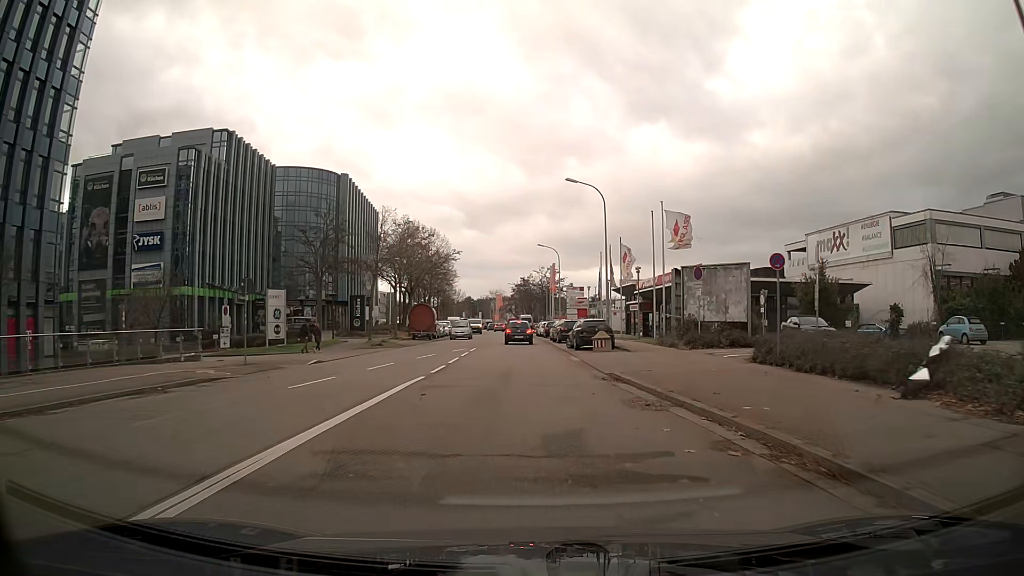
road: tertiary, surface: asphalt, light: Day
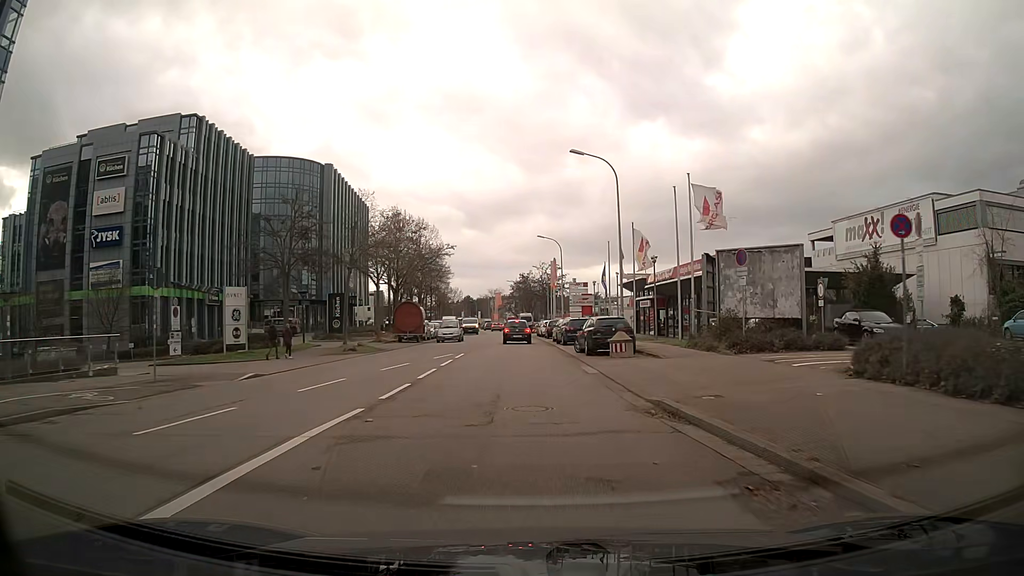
(0.0, +6.3) m; 0°
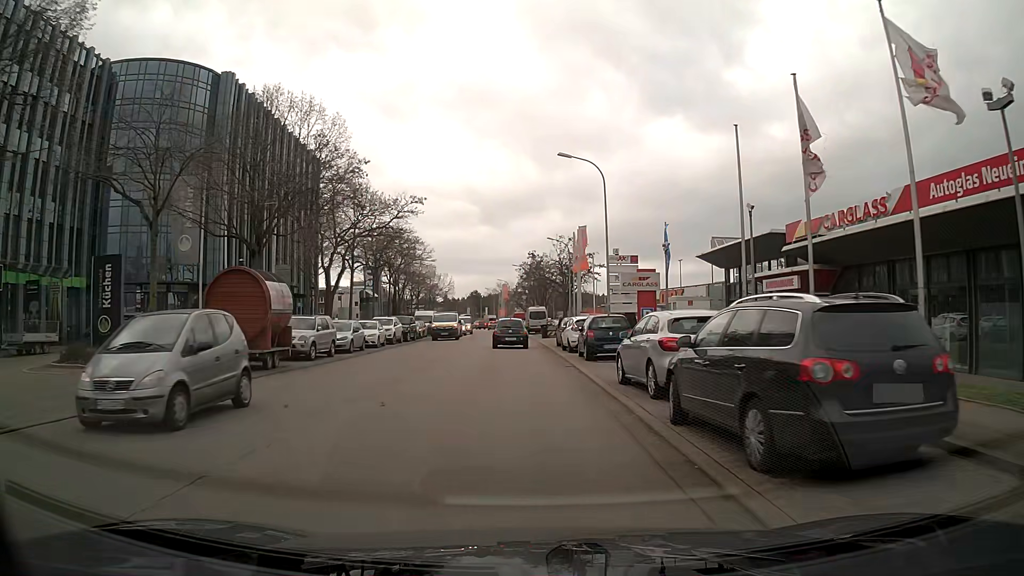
(-0.3, +31.0) m; -2°
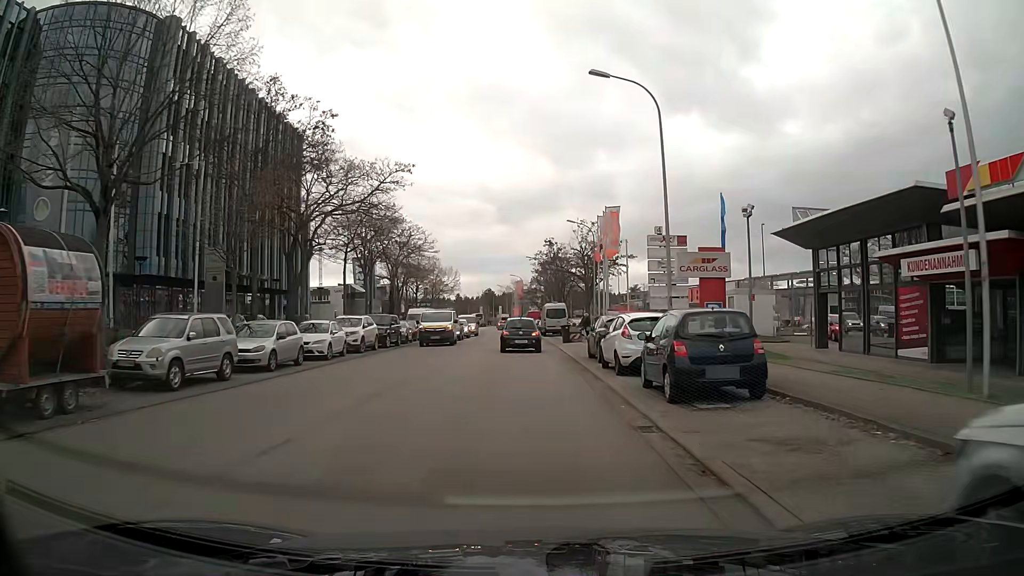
(-0.1, +11.2) m; -1°
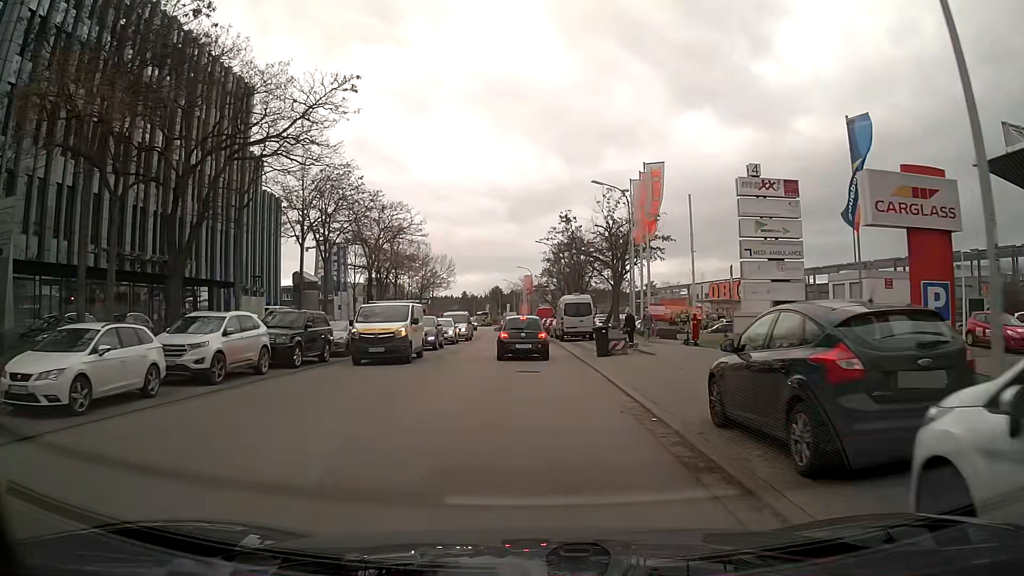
(-0.1, +15.3) m; -1°
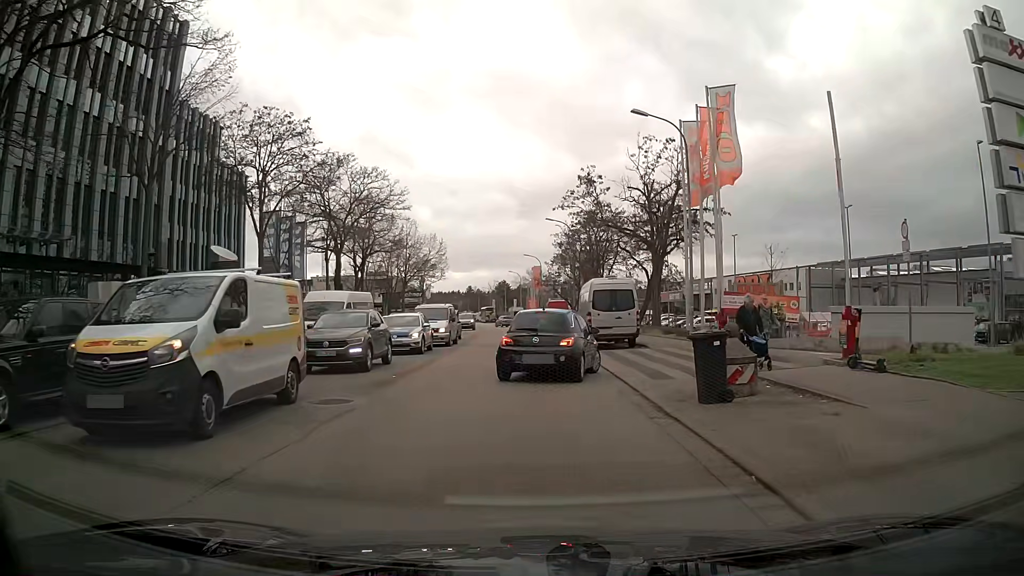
(-0.1, +13.3) m; -1°
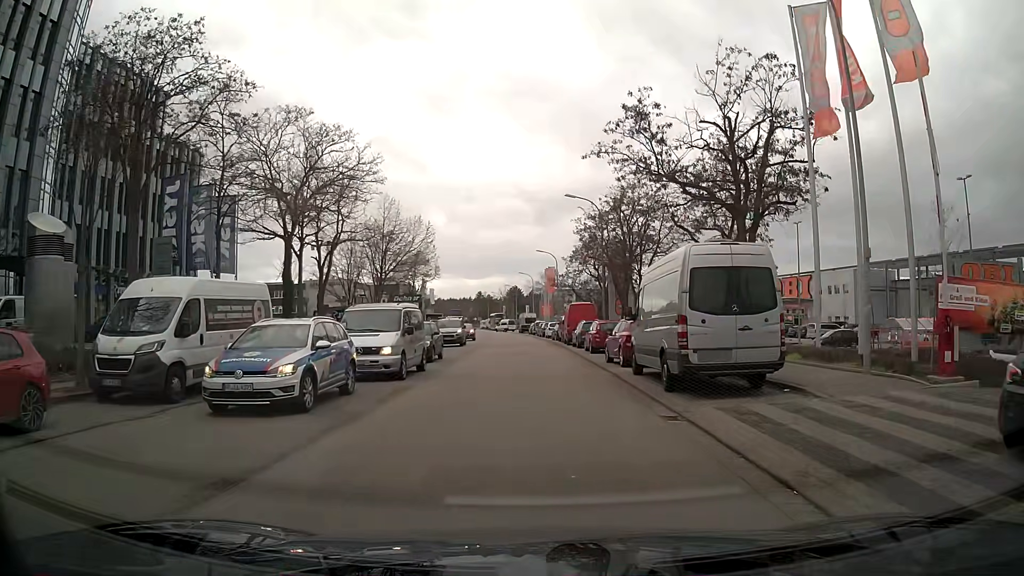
(-0.1, +13.4) m; -1°
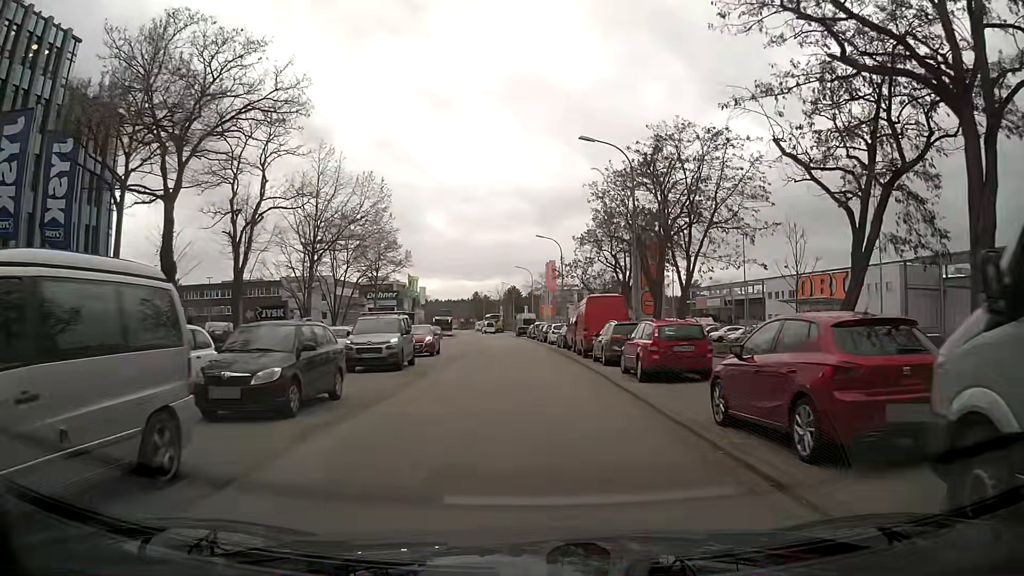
(+0.1, +14.3) m; 0°
(0, +10) (0, +20) (-1, +30) (-1, +40) (-1, +50) (-2, +60) (-3, +70) (-4, +80) (-4, +90) (-6, +100) m
